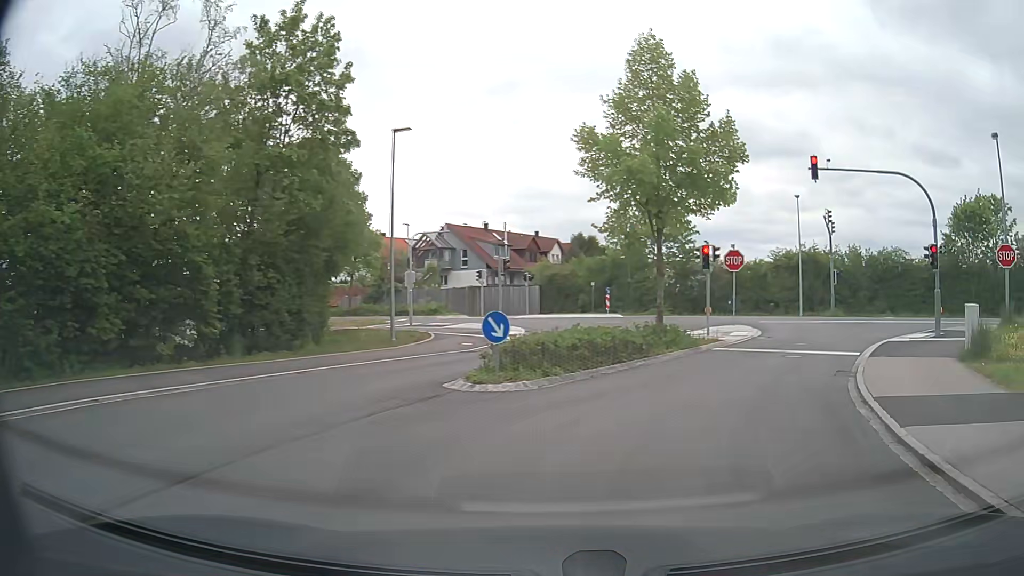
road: residential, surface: asphalt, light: Day
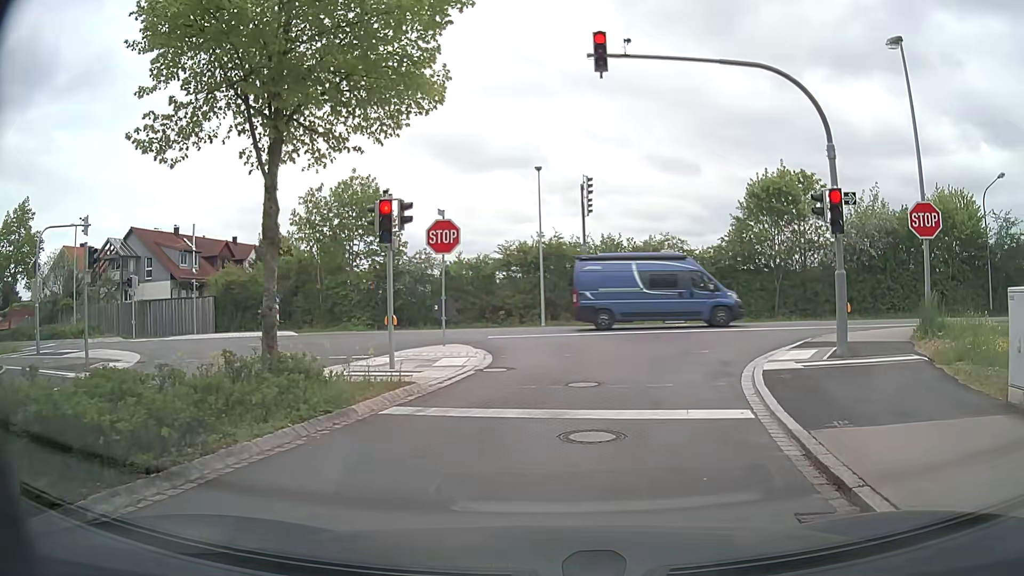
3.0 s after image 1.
(+2.7, +11.2) m; +22°
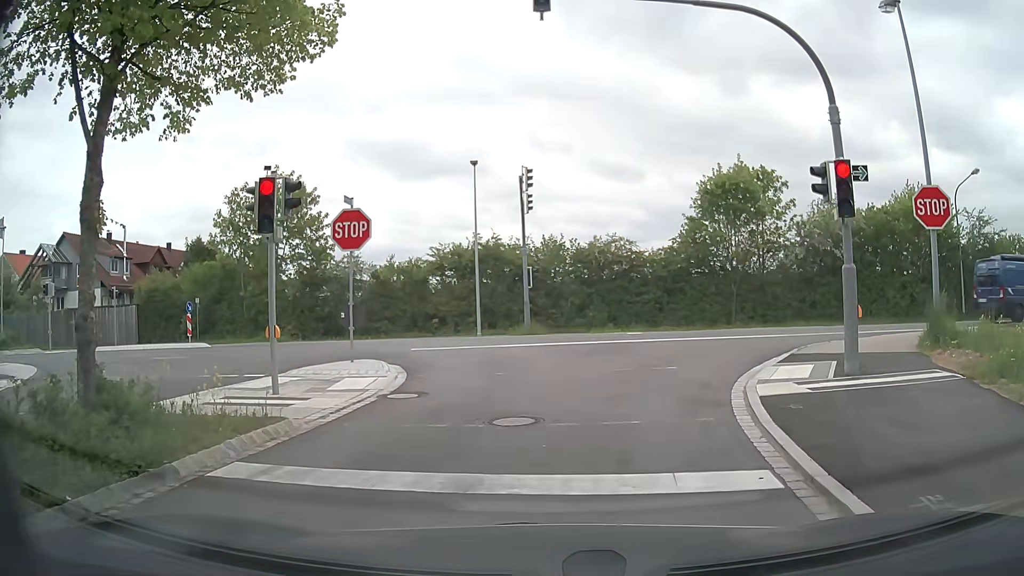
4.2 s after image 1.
(+0.2, +2.9) m; +6°
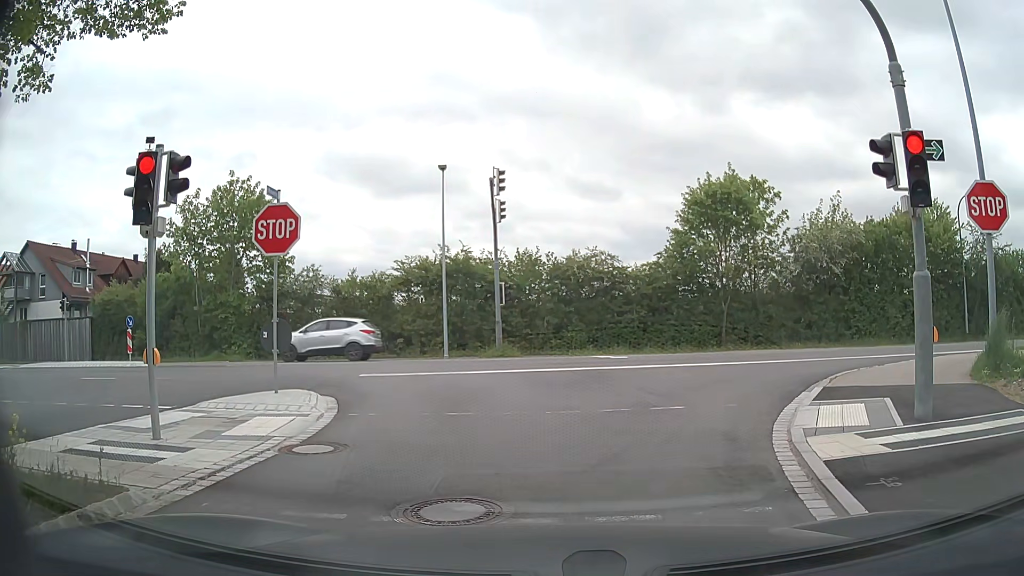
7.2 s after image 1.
(0.0, +2.8) m; 0°
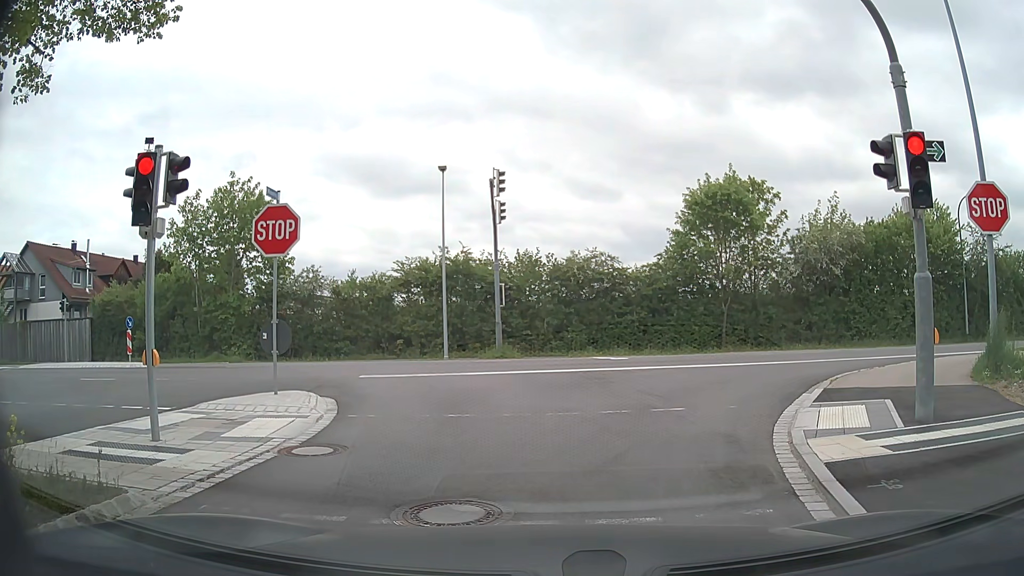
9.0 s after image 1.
(0.0, +0.1) m; 0°
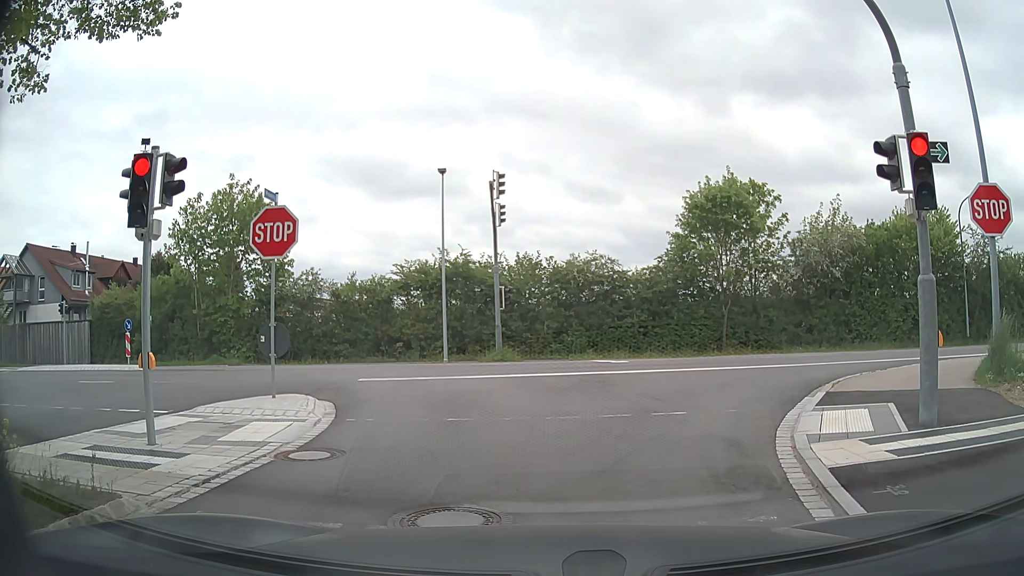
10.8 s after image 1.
(0.0, +0.1) m; 0°
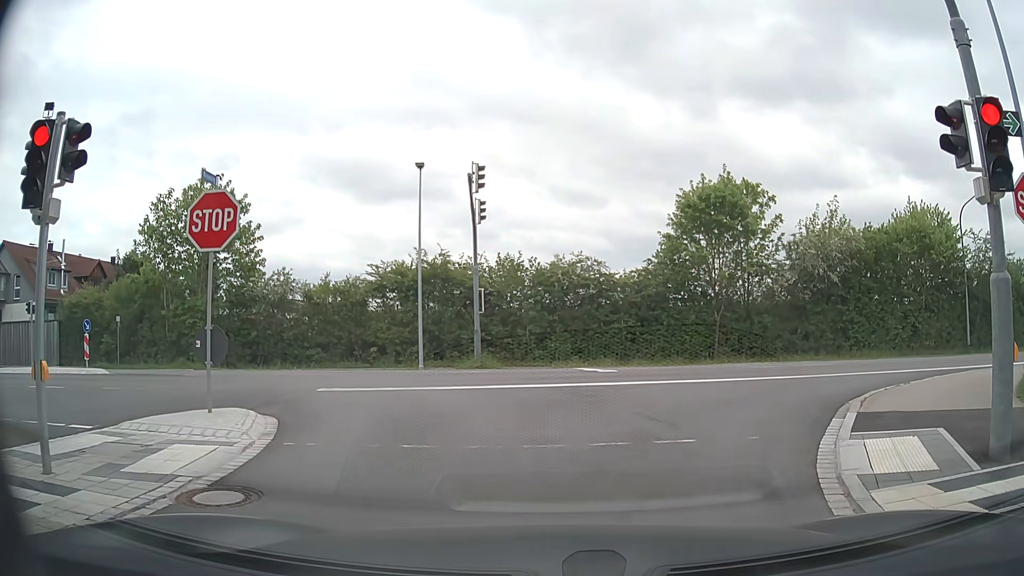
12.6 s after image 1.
(0.0, +1.8) m; +3°
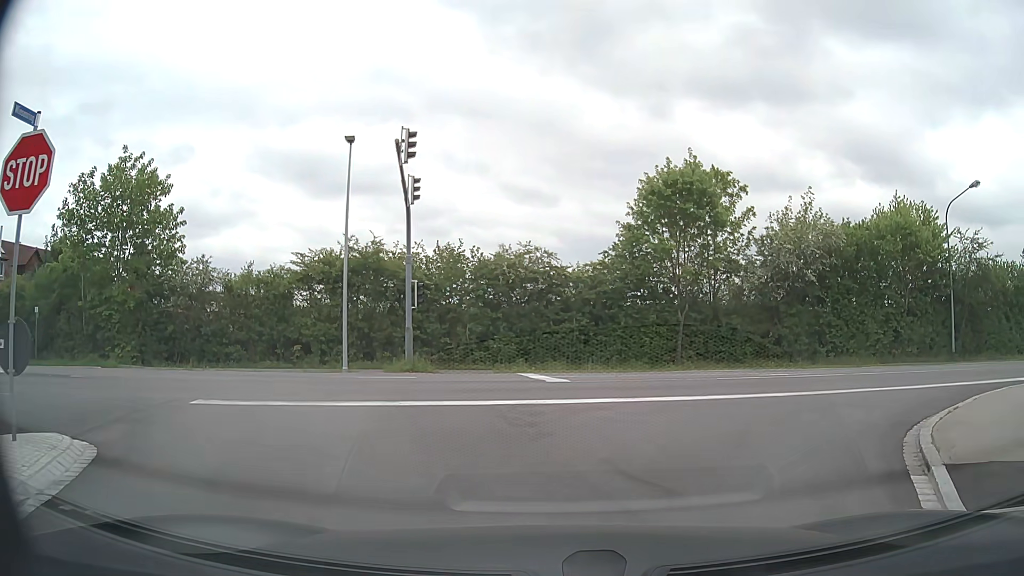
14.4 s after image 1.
(+0.1, +3.4) m; +4°
(+2, +10) (+9, +16) (+19, +19) (+29, +20) (+39, +21) (+49, +22) (+59, +23) (+68, +24) (+78, +26) (+88, +27) m
